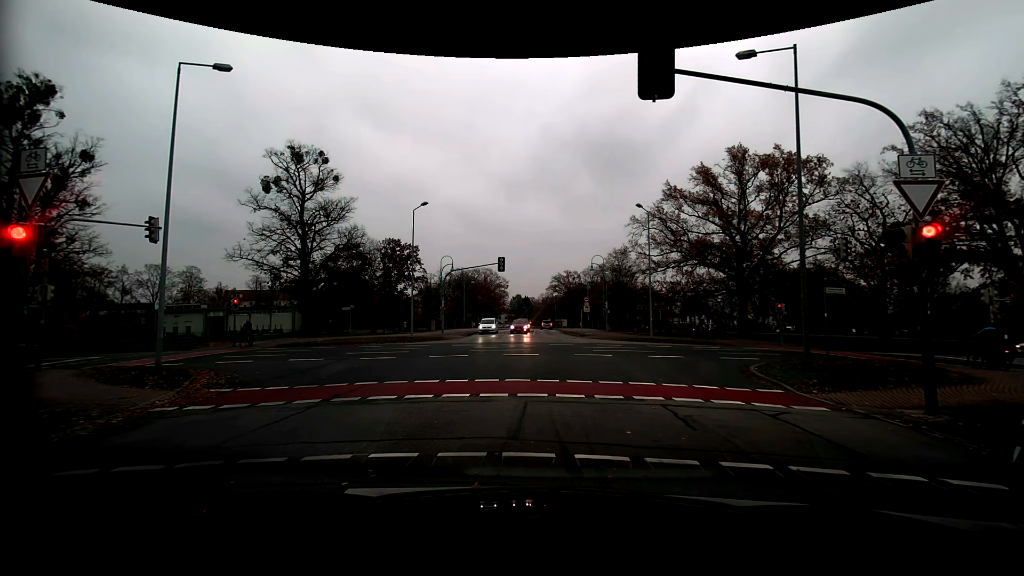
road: residential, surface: asphalt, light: Day
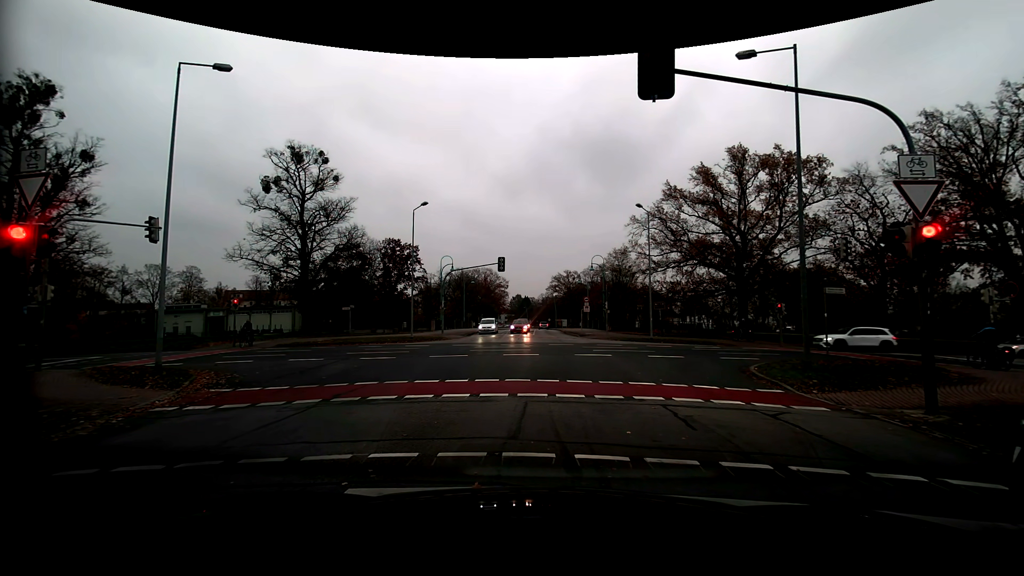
(0.0, 0.0) m; 0°
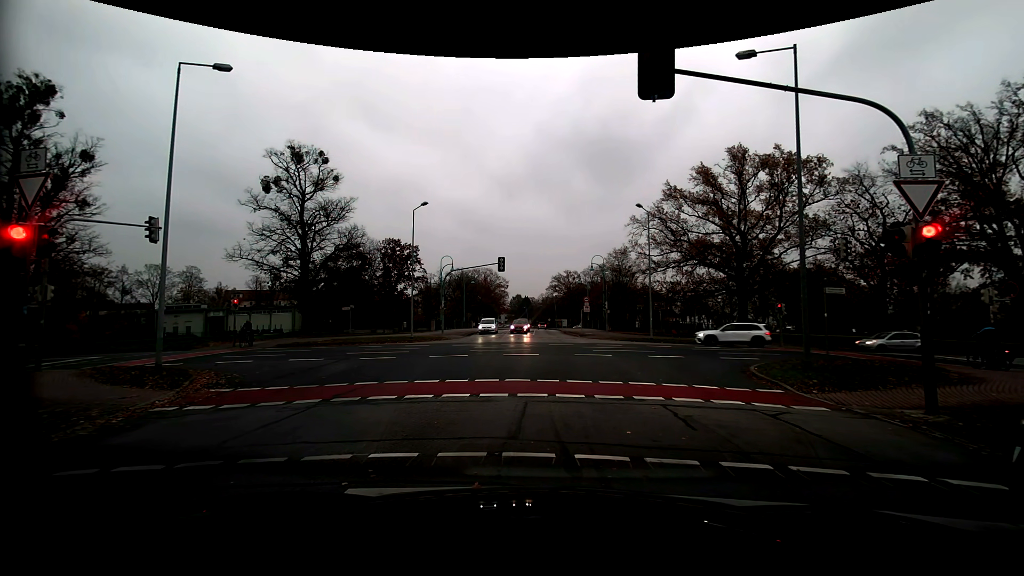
(0.0, 0.0) m; 0°
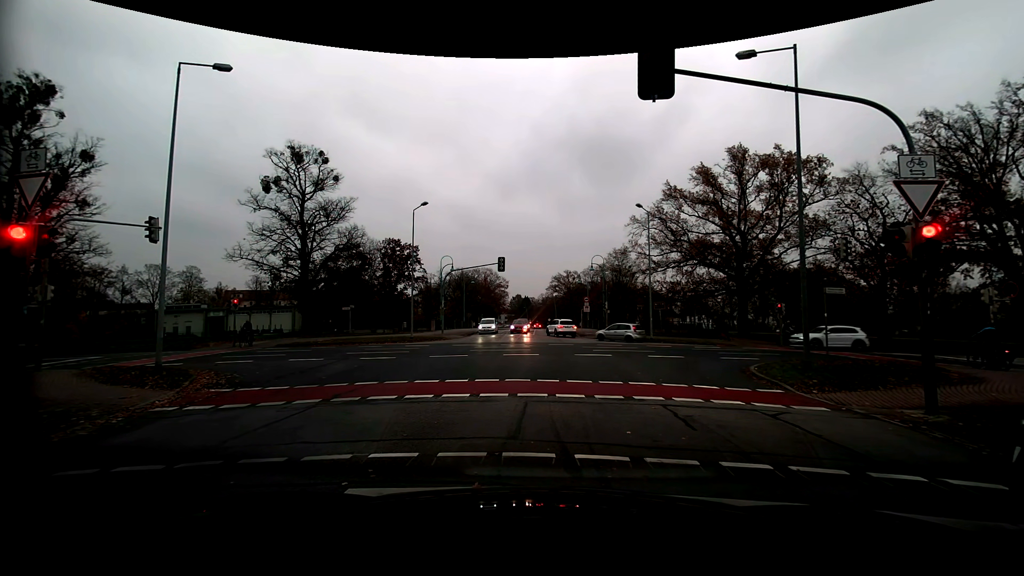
(0.0, 0.0) m; 0°
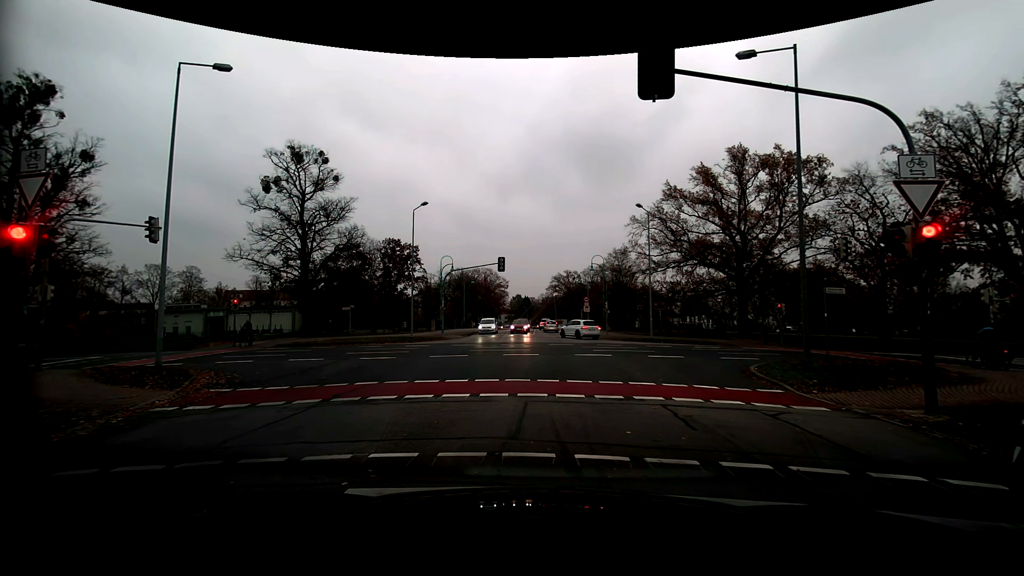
(0.0, 0.0) m; 0°
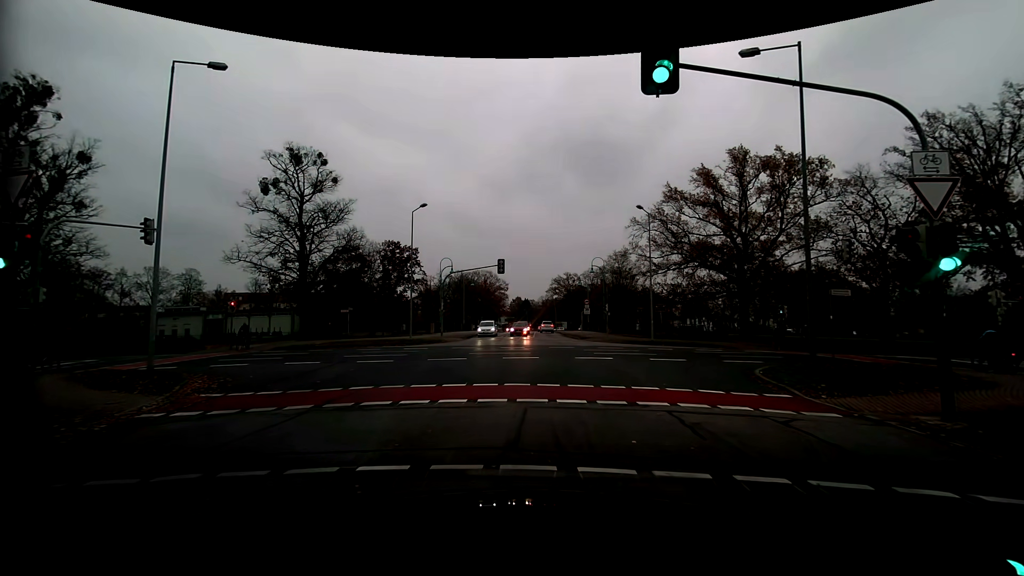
(0.0, +0.5) m; 0°
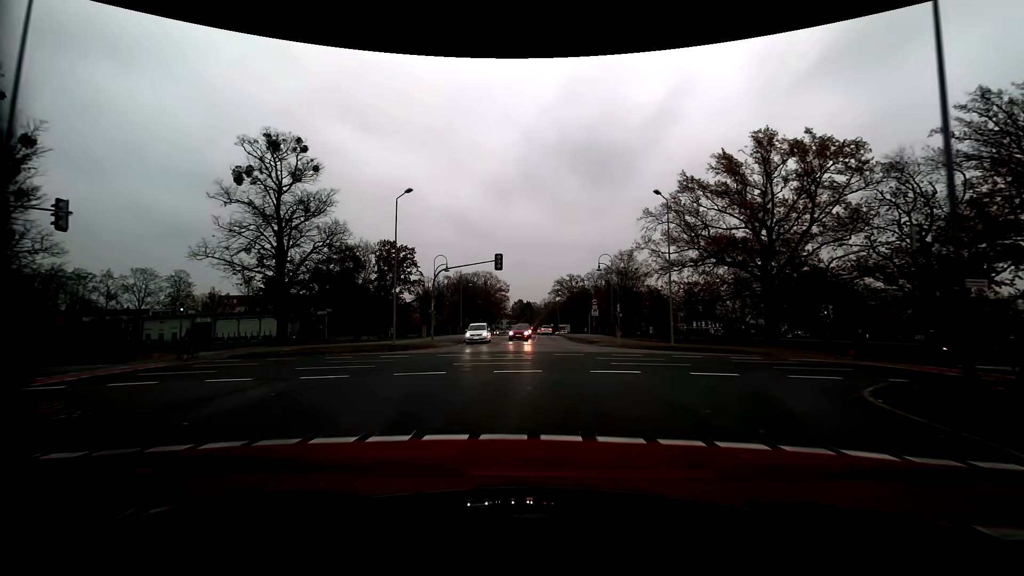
(0.0, +5.9) m; 0°
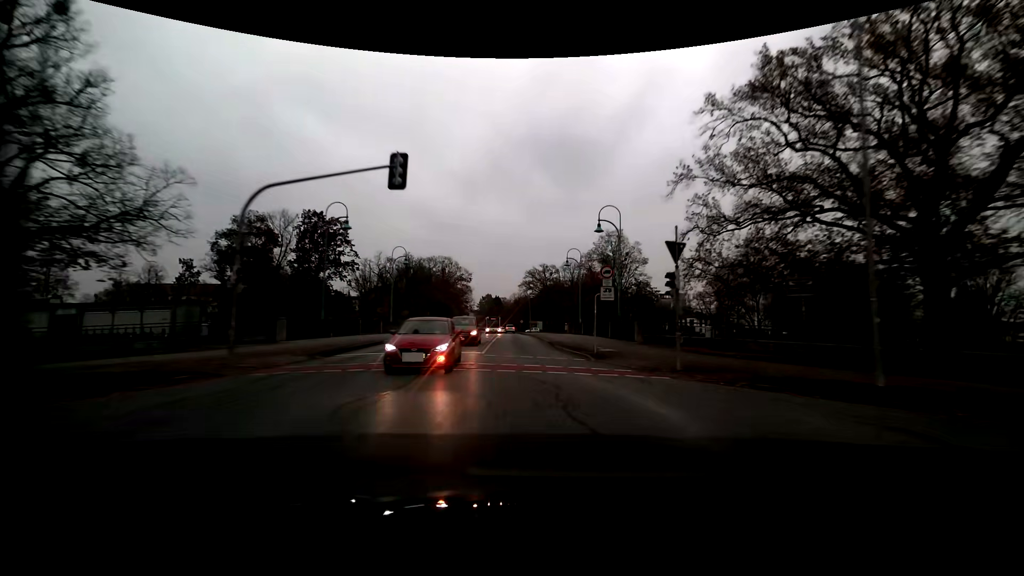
(+1.0, +24.5) m; +4°
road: tertiary
(0, +10) (0, +20) (-1, +30) (-2, +40) (-2, +50) (-3, +60) (-3, +70) (-4, +80) (-5, +90) (-6, +100) m
